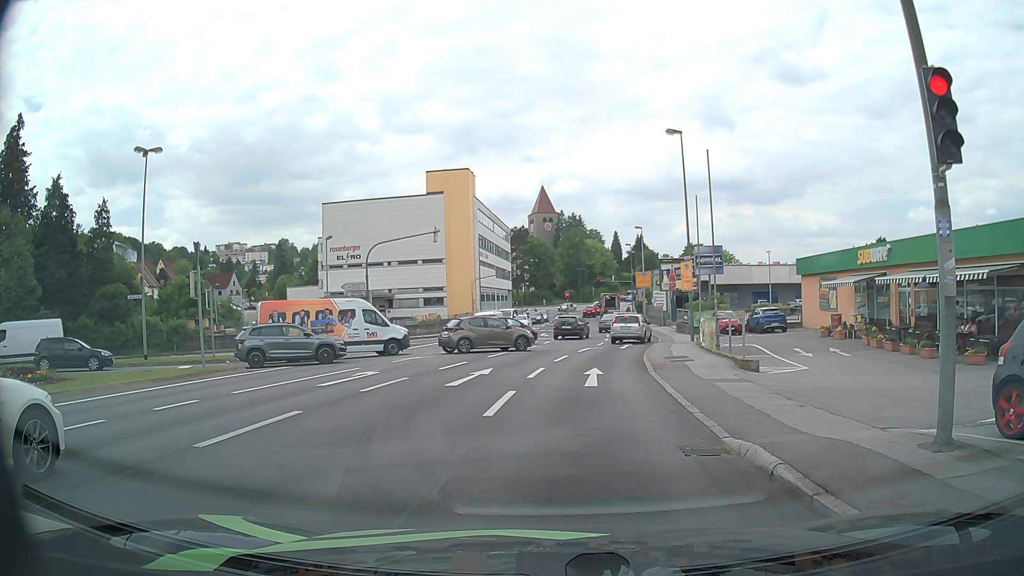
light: Day
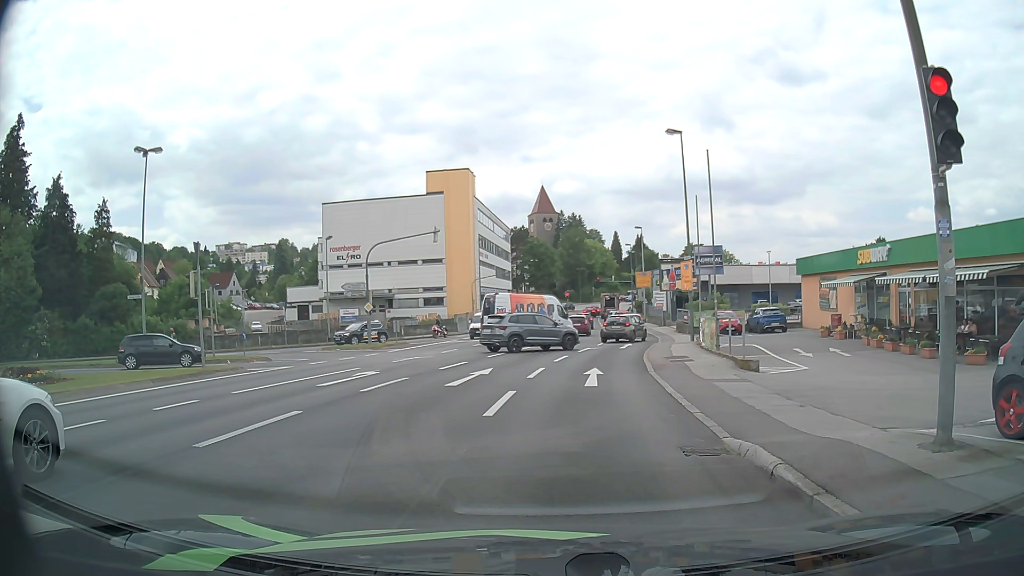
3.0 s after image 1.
(0.0, 0.0) m; 0°
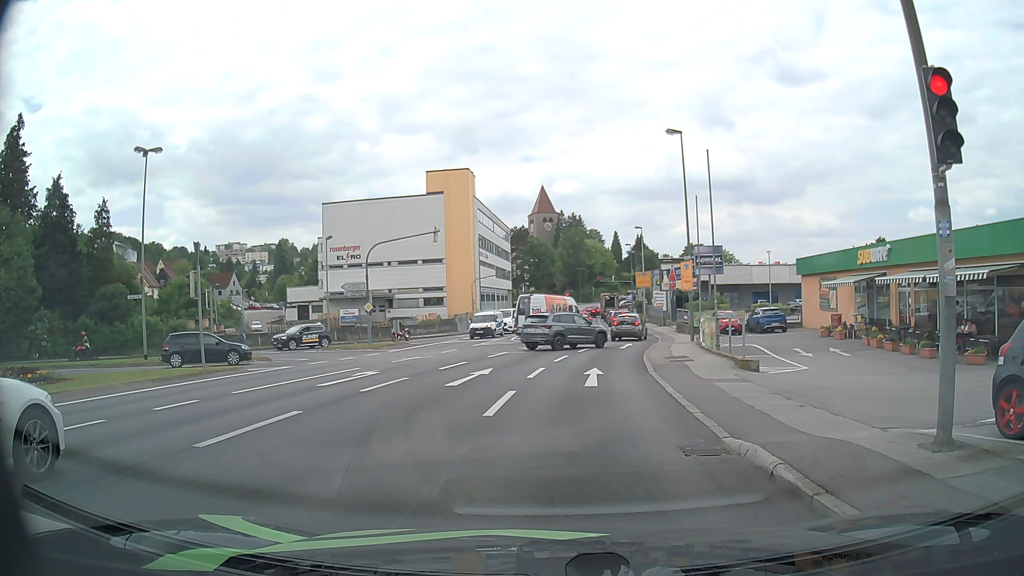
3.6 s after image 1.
(0.0, 0.0) m; 0°
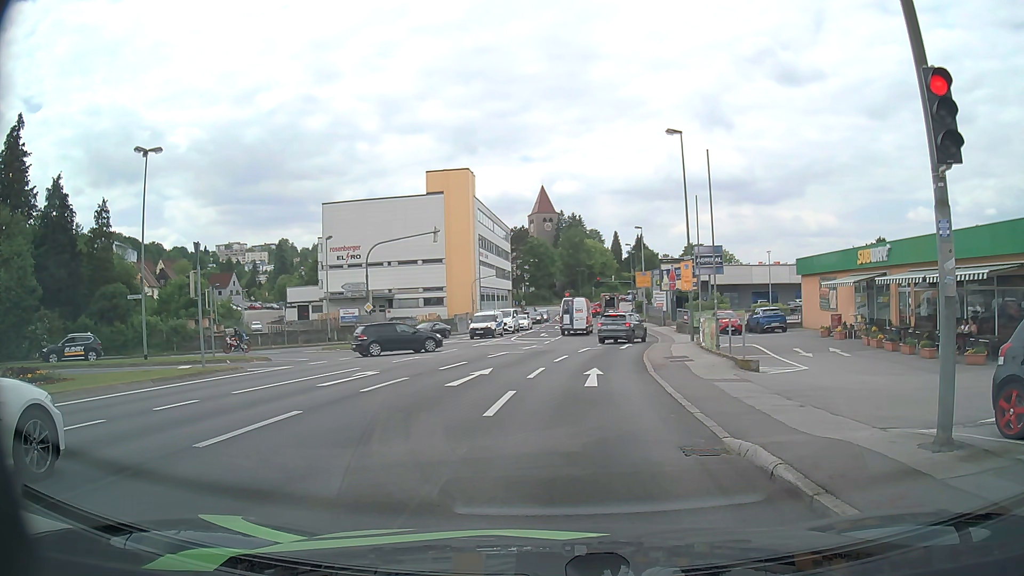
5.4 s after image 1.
(0.0, 0.0) m; 0°
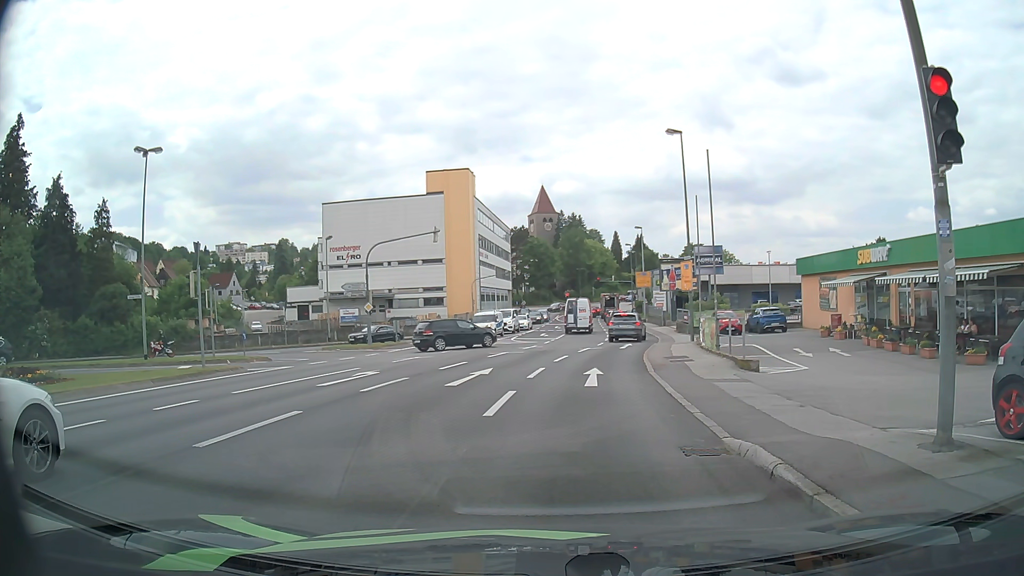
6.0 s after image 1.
(0.0, 0.0) m; 0°
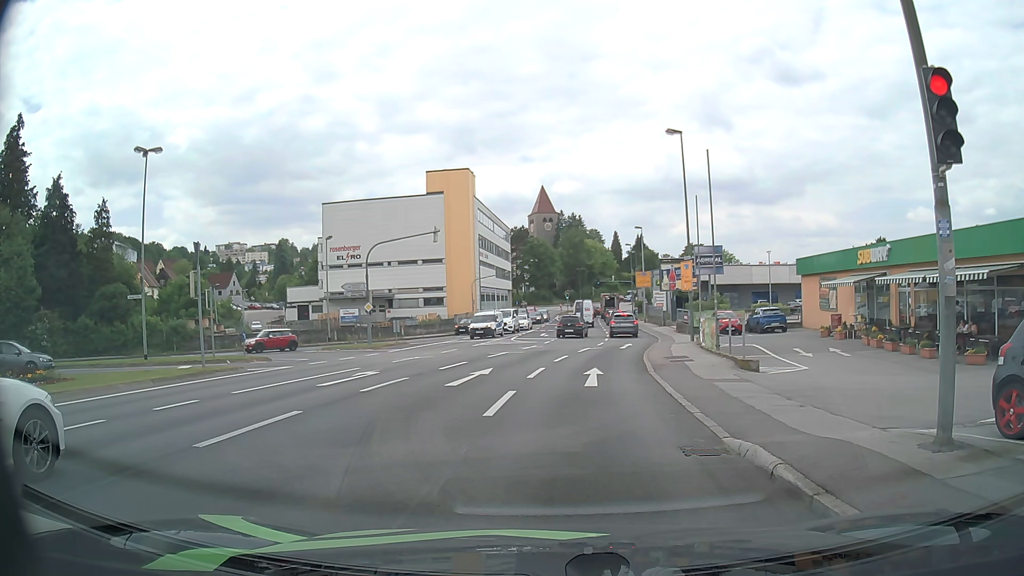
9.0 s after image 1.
(0.0, 0.0) m; 0°
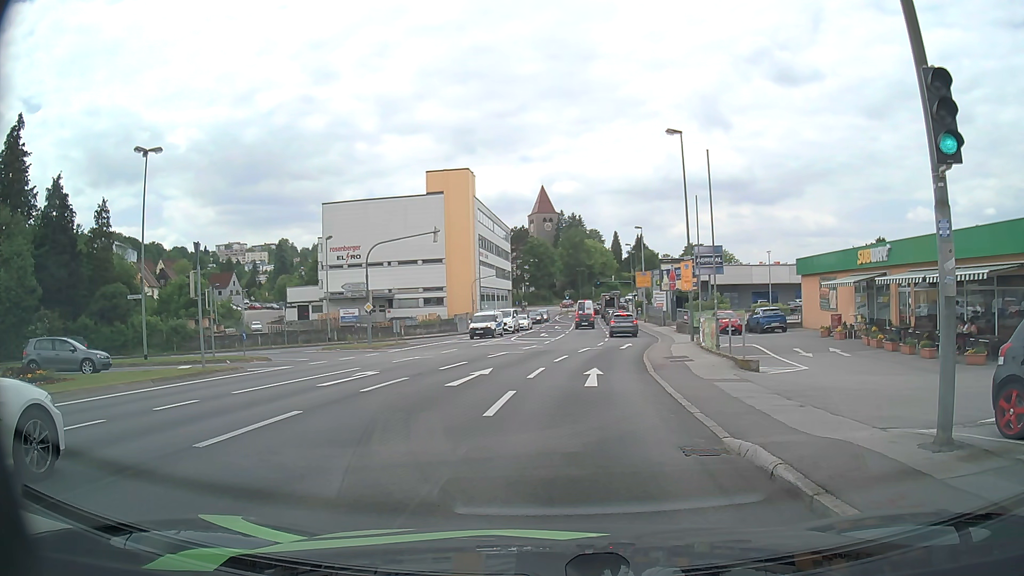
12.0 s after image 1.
(0.0, 0.0) m; 0°
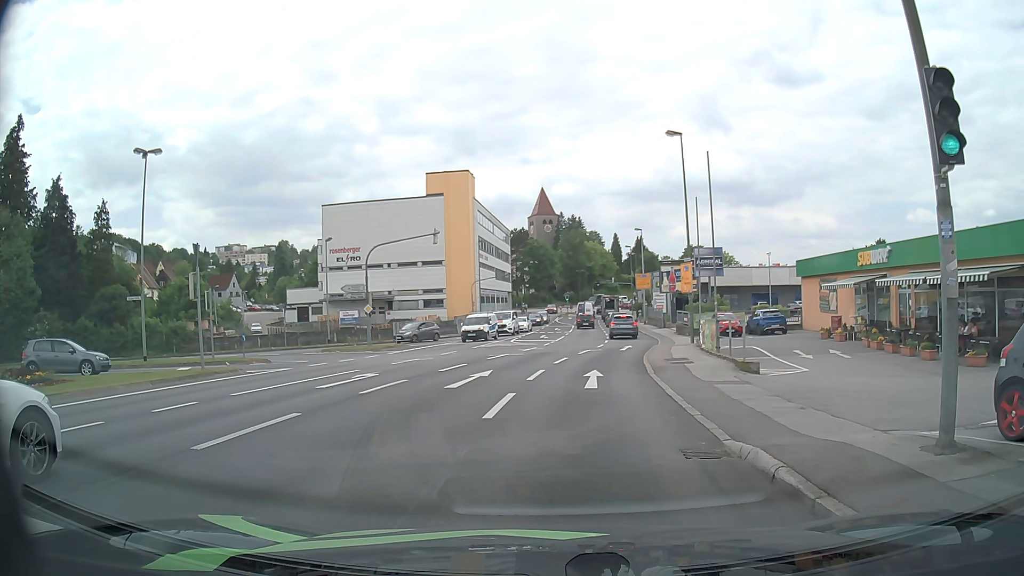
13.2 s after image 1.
(0.0, 0.0) m; 0°
(+1, +10) (+2, +20) (+4, +30) (+6, +40) (+8, +49) (+9, +59) (+10, +69) (+11, +79) (+12, +89) (+13, +99) m
